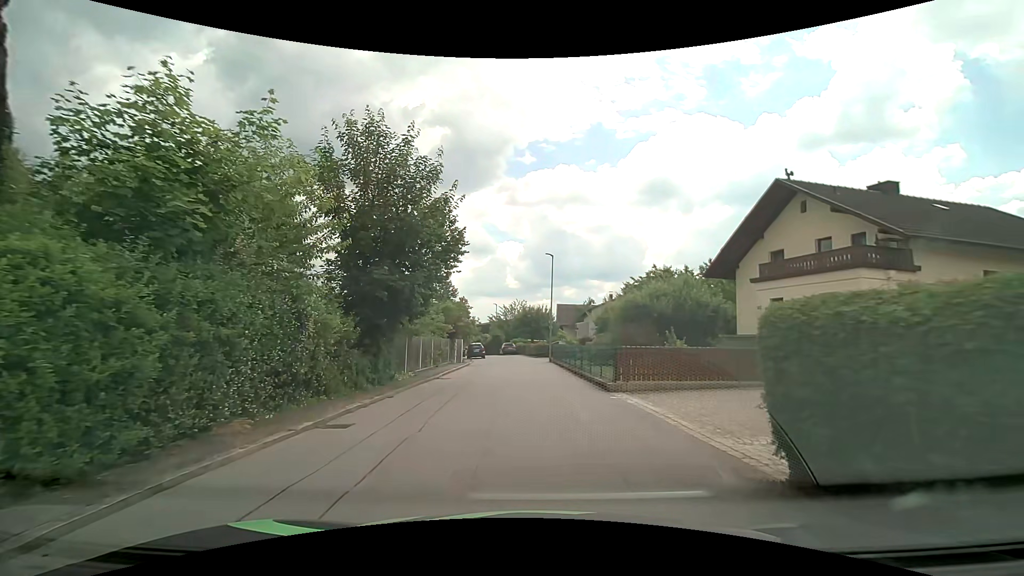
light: Day
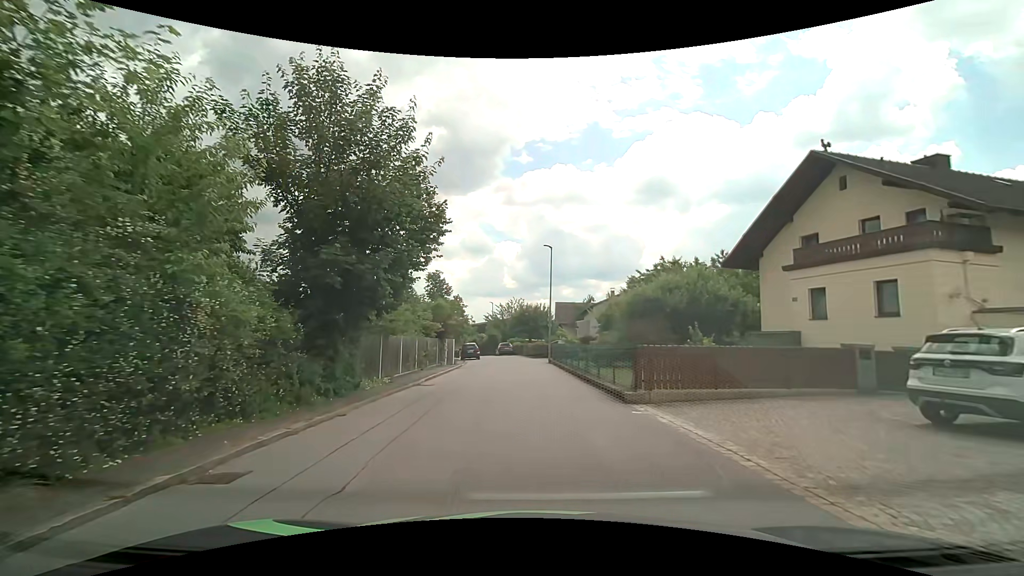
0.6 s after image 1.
(0.0, +3.1) m; +1°
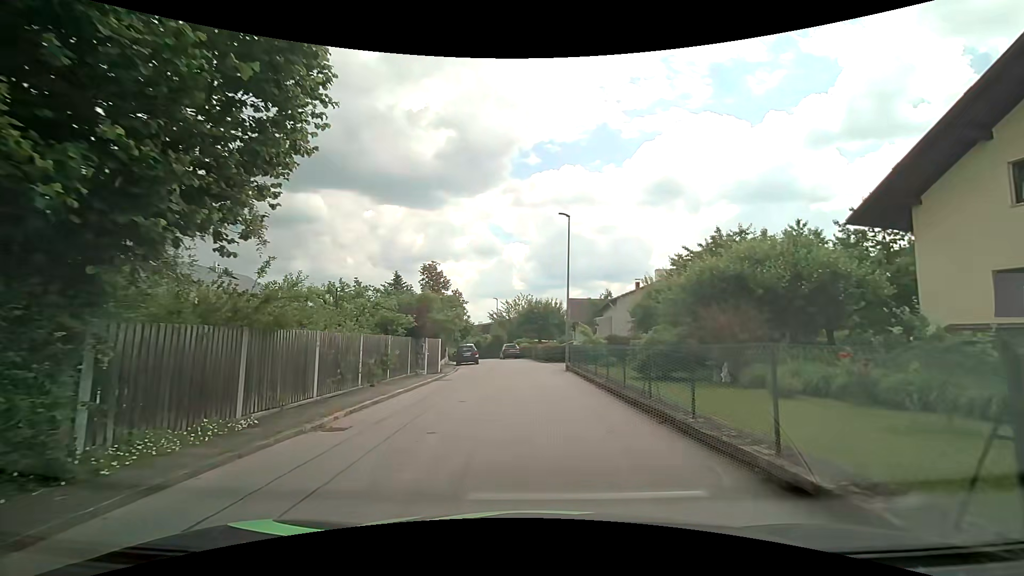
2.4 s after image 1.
(-0.2, +8.8) m; -2°
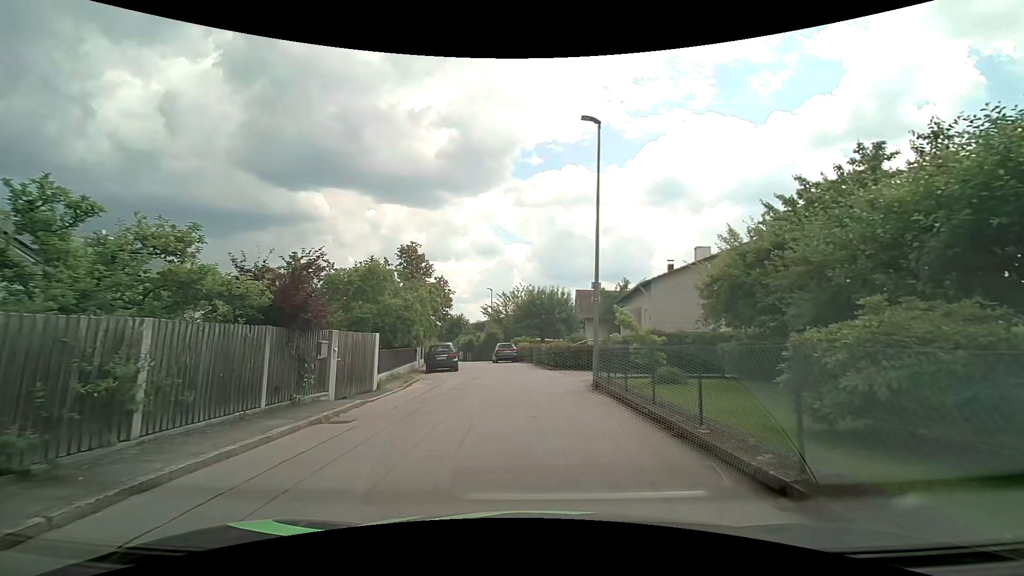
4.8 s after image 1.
(0.0, +11.2) m; 0°
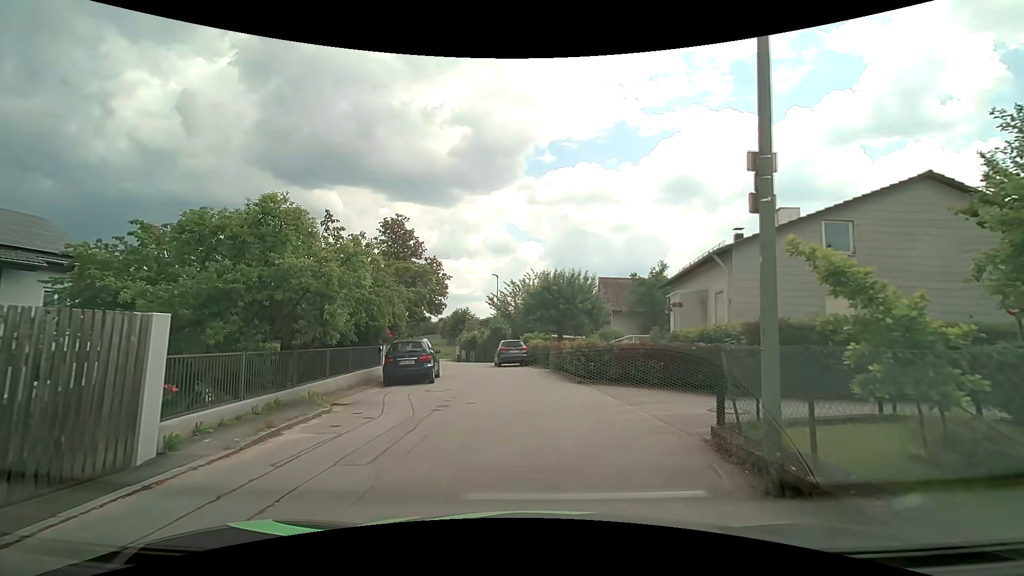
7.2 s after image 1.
(-0.1, +9.8) m; -1°
